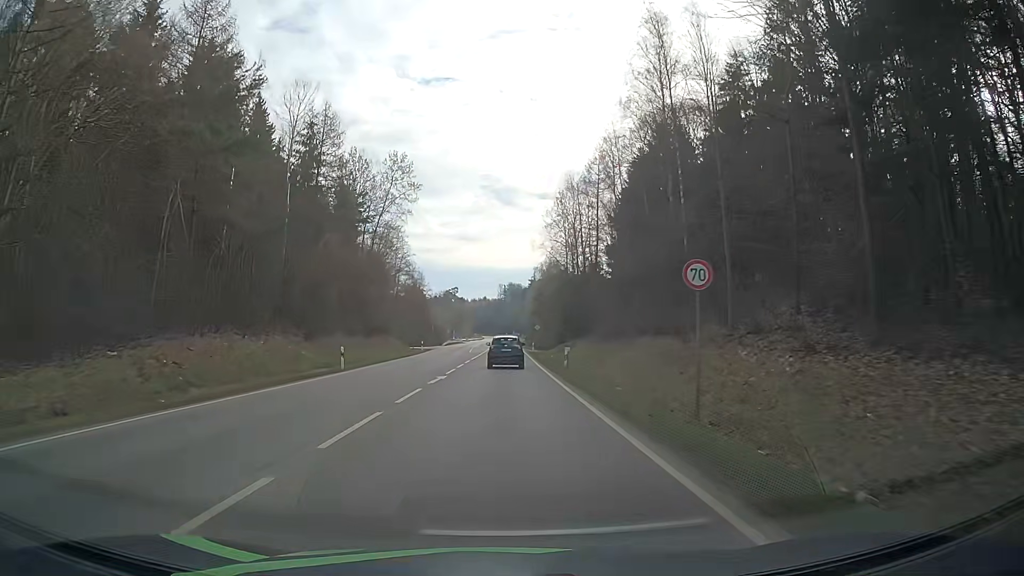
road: secondary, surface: asphalt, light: Day
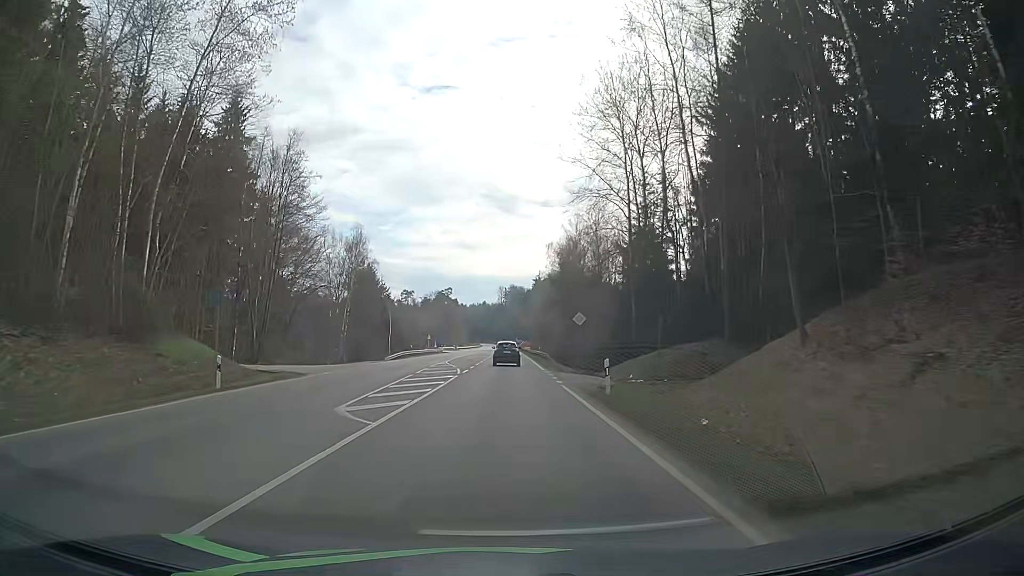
(-0.1, +51.1) m; 0°
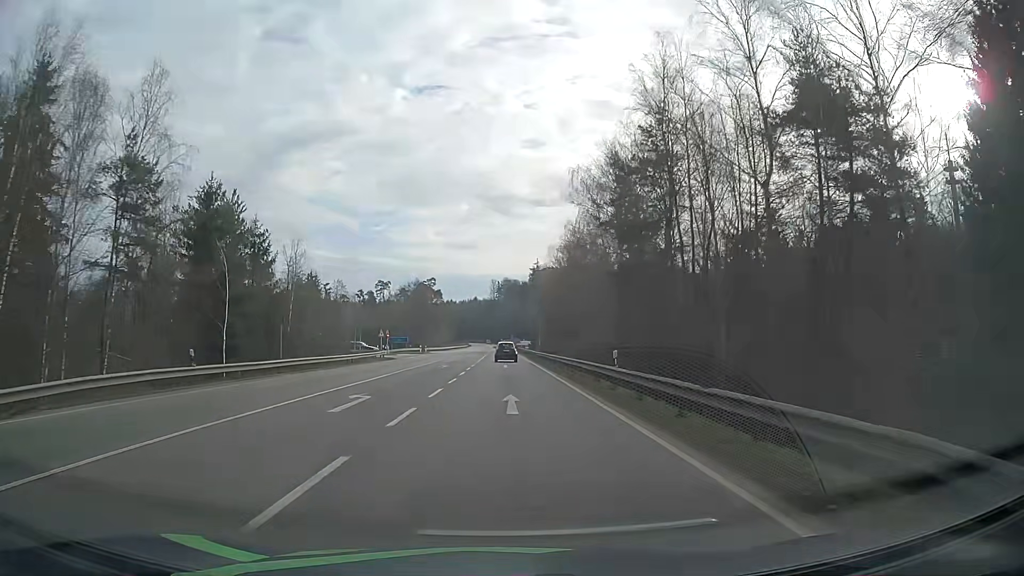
(0.0, +51.1) m; 0°
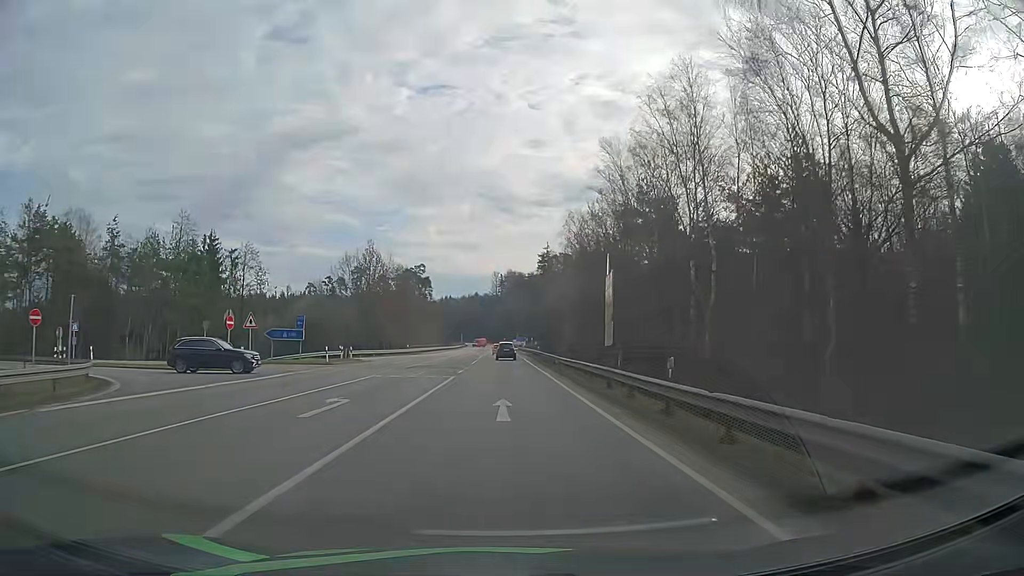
(0.0, +51.4) m; 0°
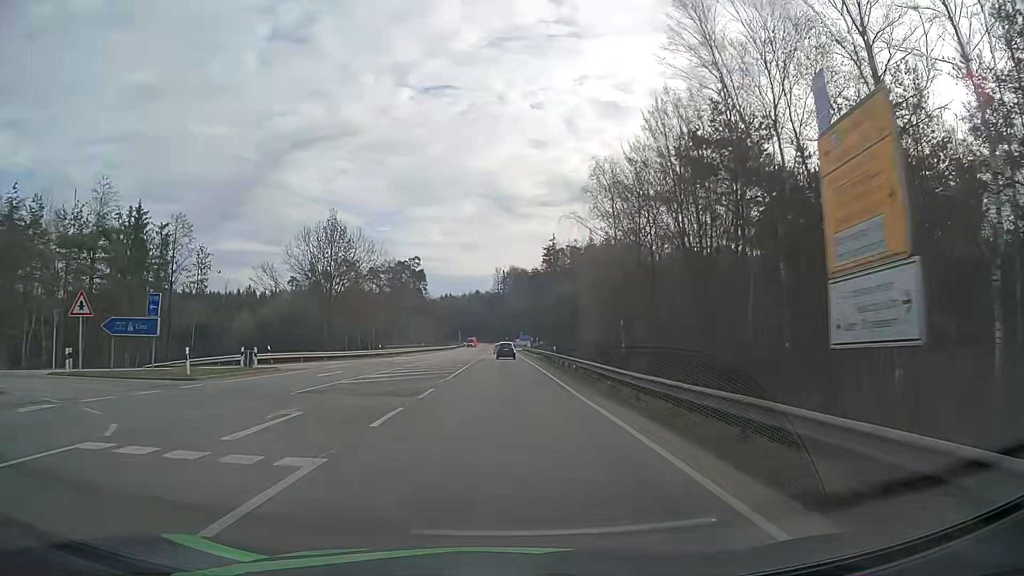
(0.0, +20.5) m; 0°
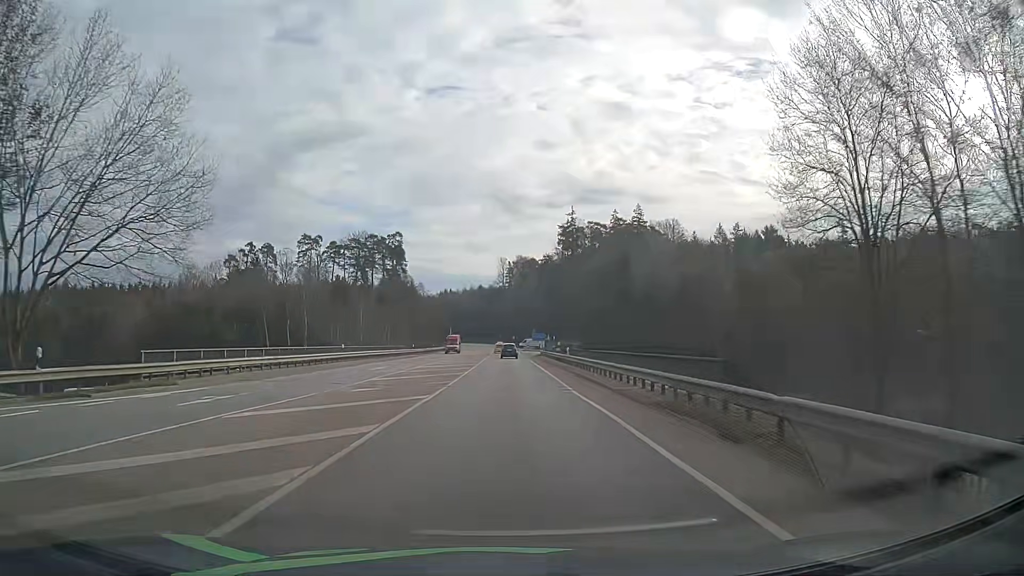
(-0.5, +50.6) m; -1°
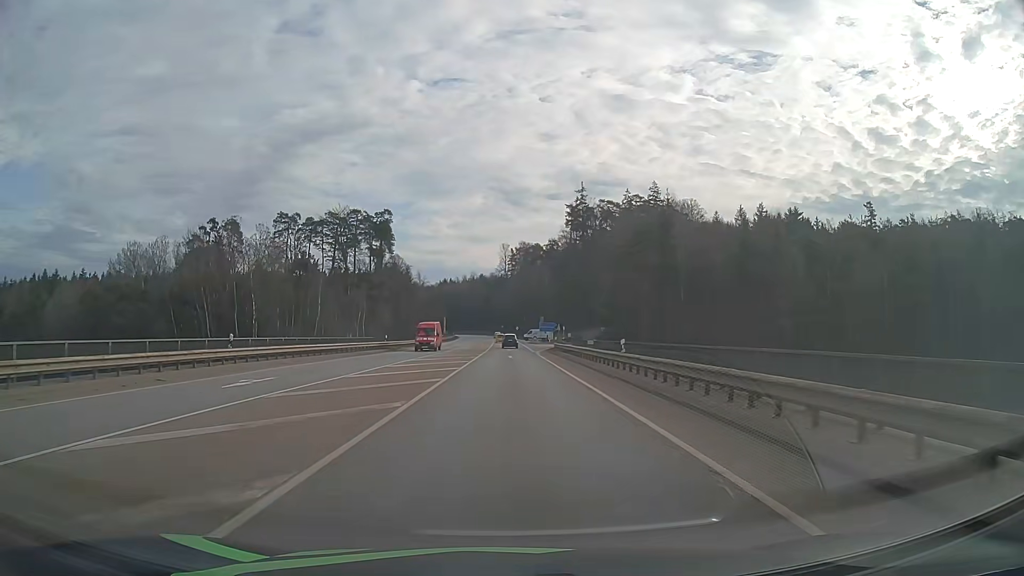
(0.0, +19.7) m; 0°
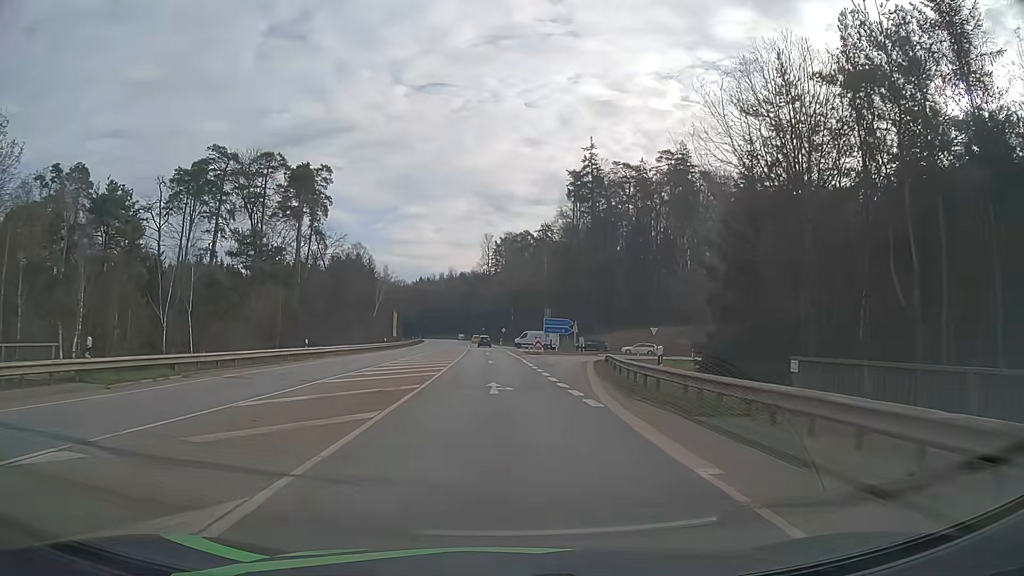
(+0.2, +44.2) m; +1°
(0, +10) (+1, +20) (+1, +30) (+3, +40) (+4, +50) (+8, +59) (+14, +67) (+22, +72) (+32, +75) (+42, +76) m
